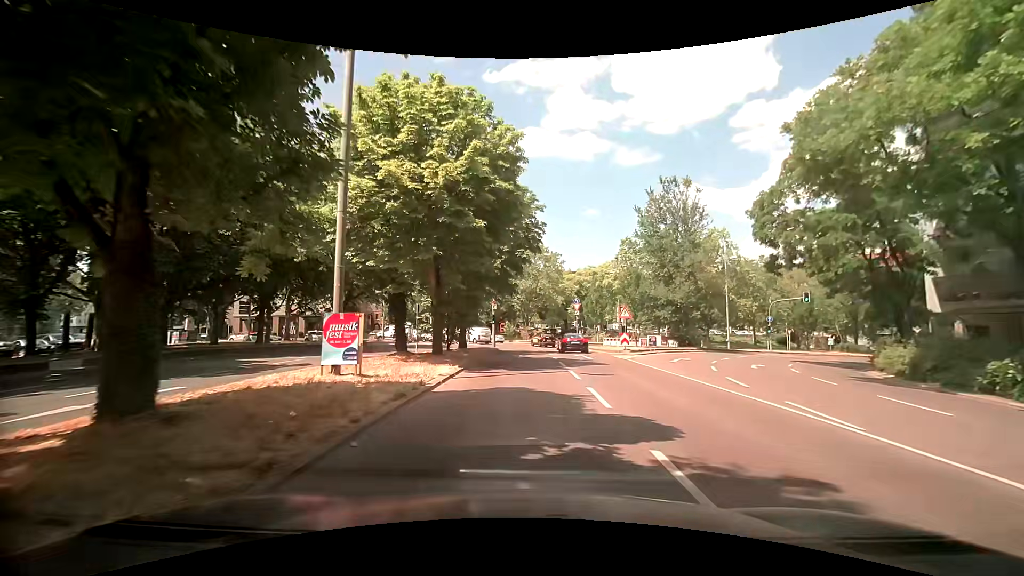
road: primary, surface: asphalt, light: Day
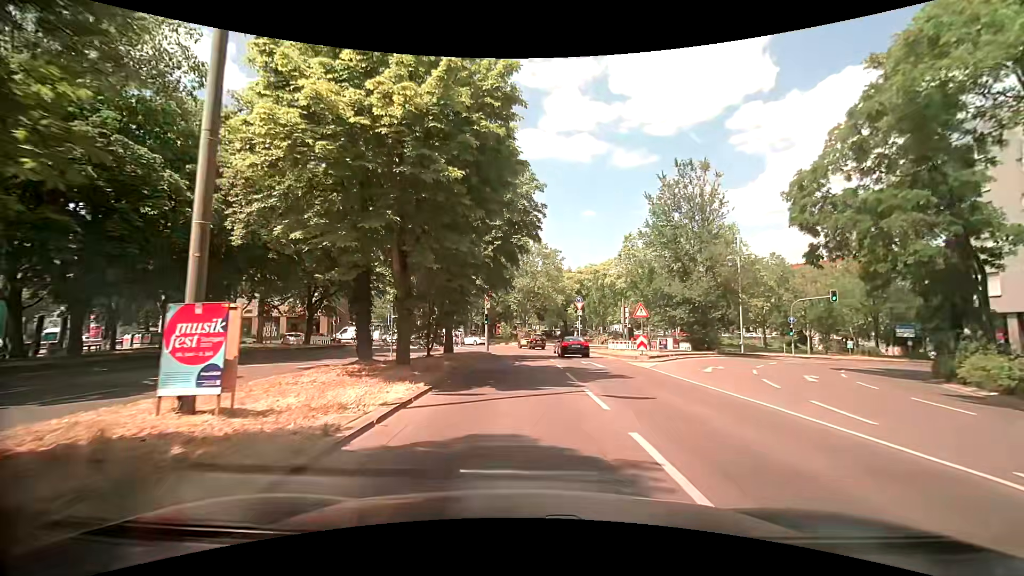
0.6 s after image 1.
(0.0, +5.1) m; +1°
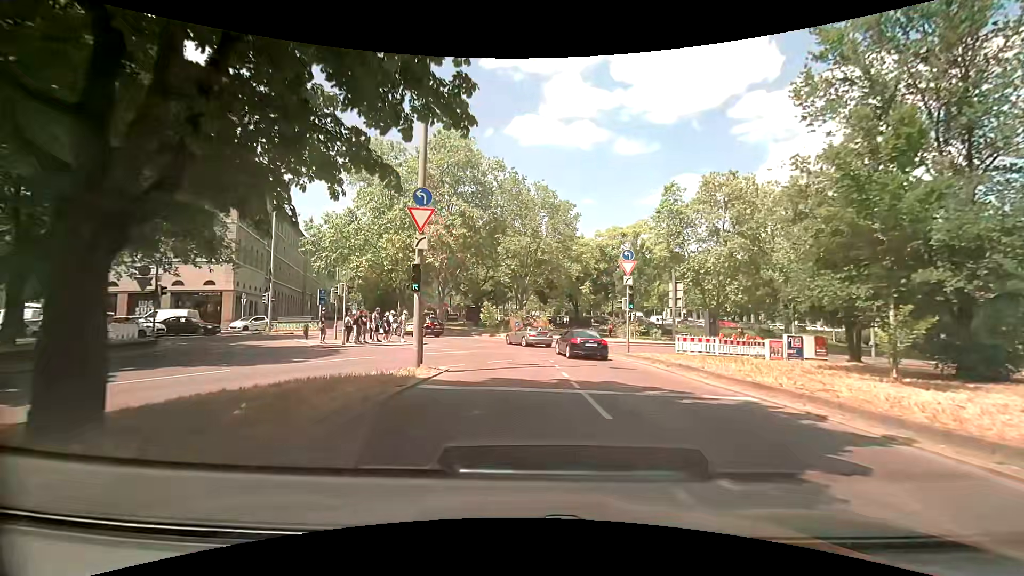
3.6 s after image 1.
(-0.3, +23.7) m; -1°
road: secondary_link
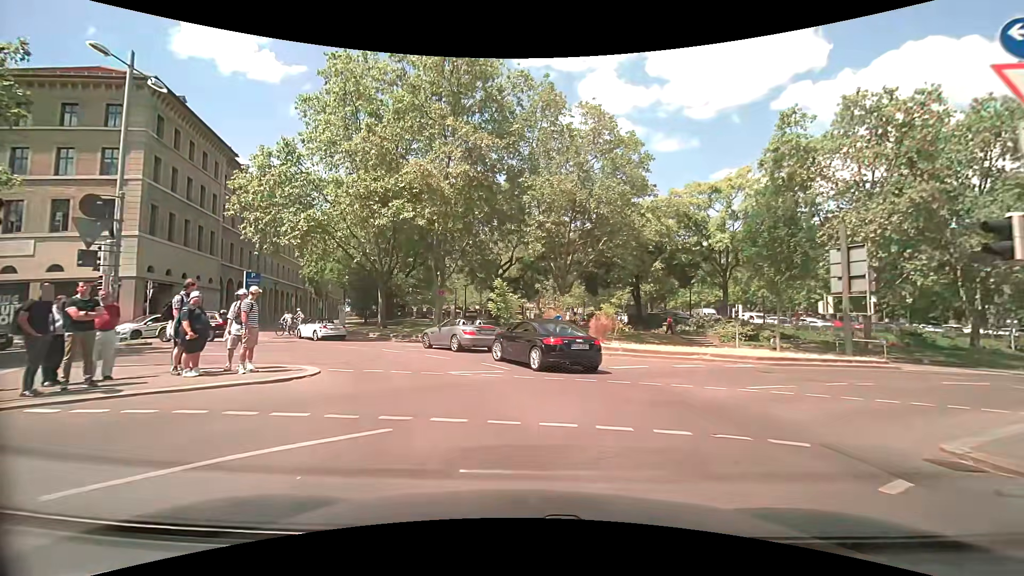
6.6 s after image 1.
(-0.1, +18.5) m; -3°
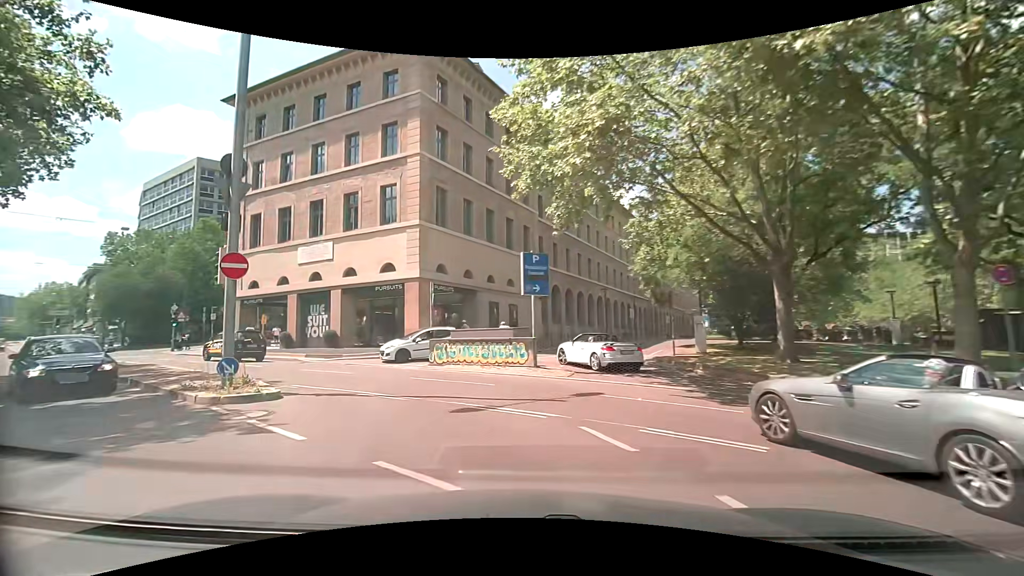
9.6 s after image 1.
(-5.5, +17.4) m; -38°
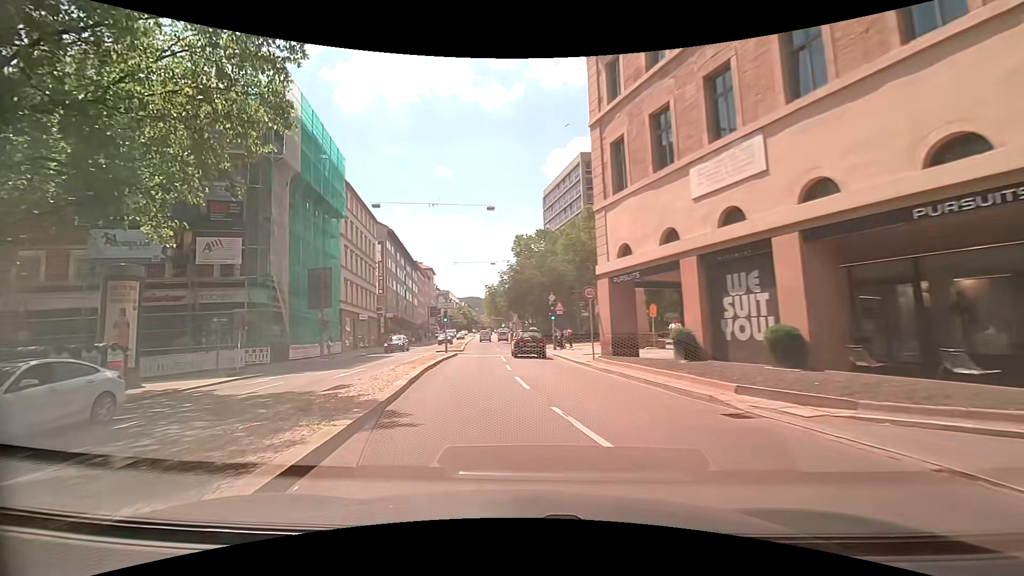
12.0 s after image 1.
(-6.1, +15.7) m; -44°
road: secondary
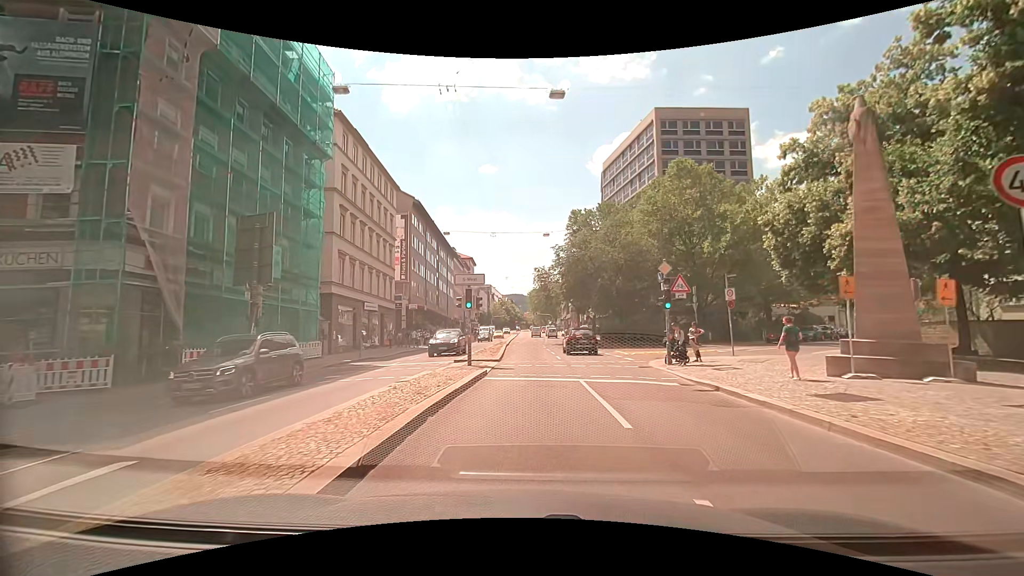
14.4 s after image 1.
(-2.1, +16.7) m; -7°
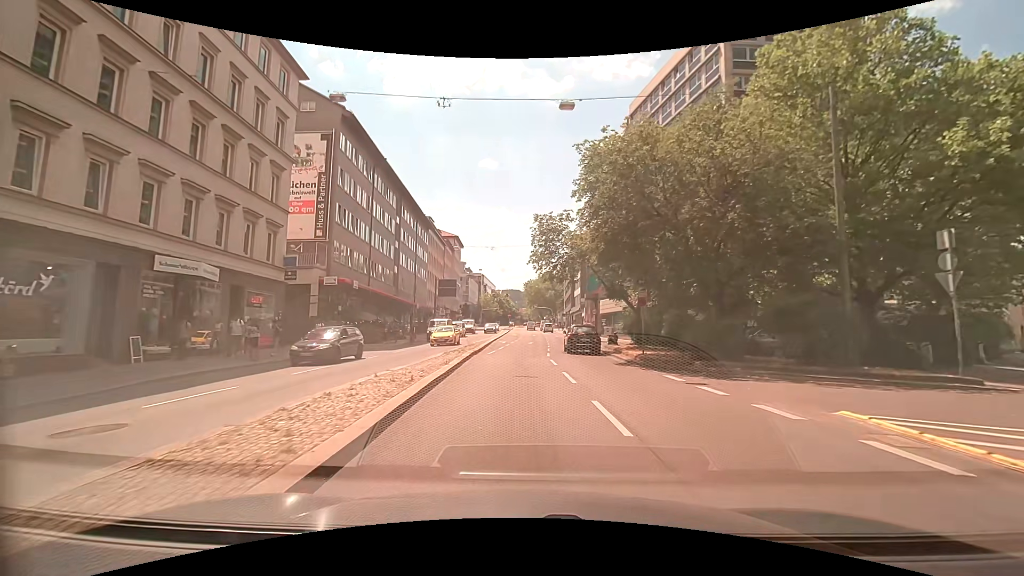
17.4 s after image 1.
(+0.6, +25.2) m; +1°
(0, +10) (0, +20) (0, +30) (0, +40) (0, +50) (+1, +60) (0, +70) (+1, +80) (+1, +90) (+1, +100) m
